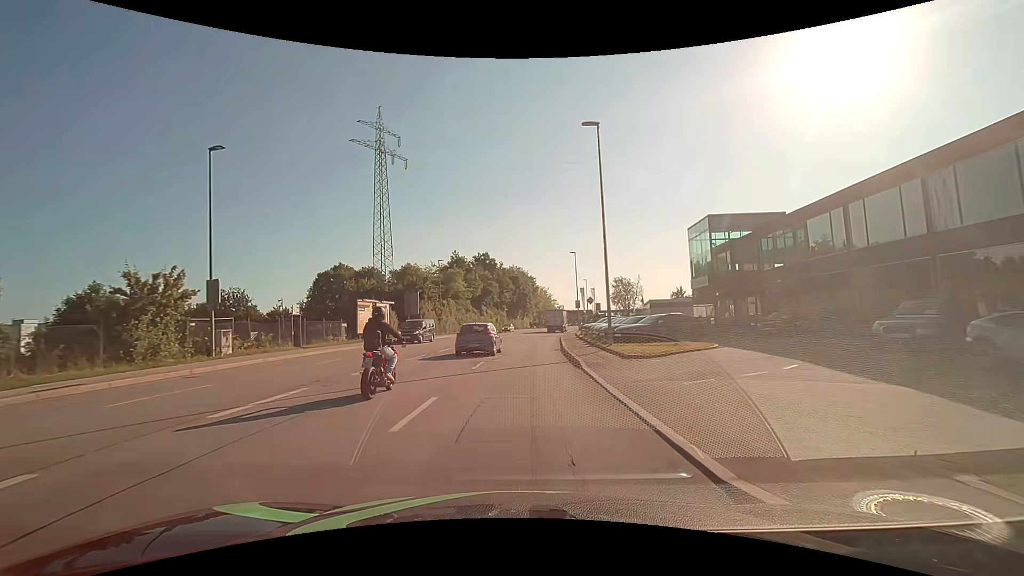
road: tertiary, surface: asphalt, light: Day
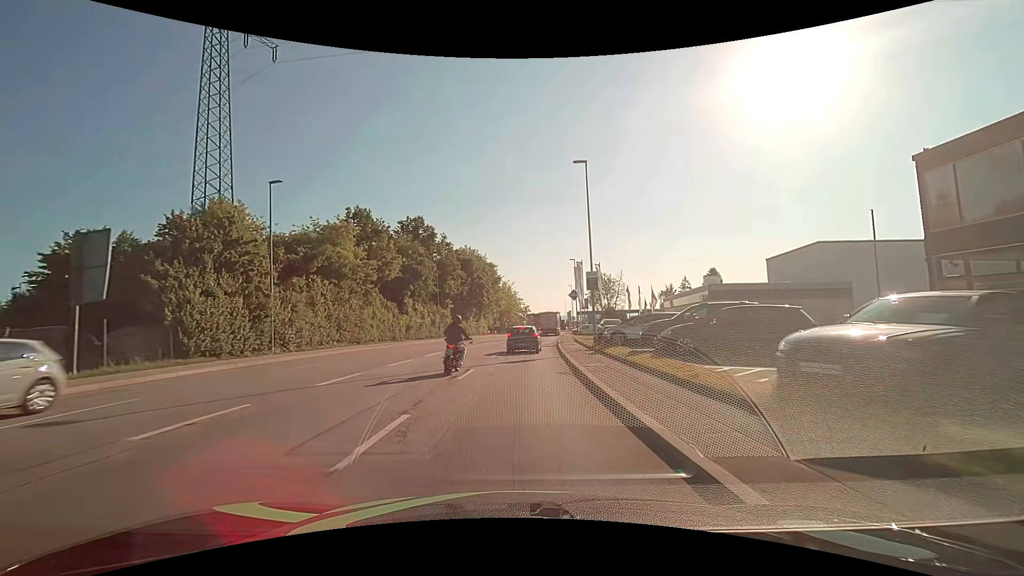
(+1.5, +38.0) m; +4°
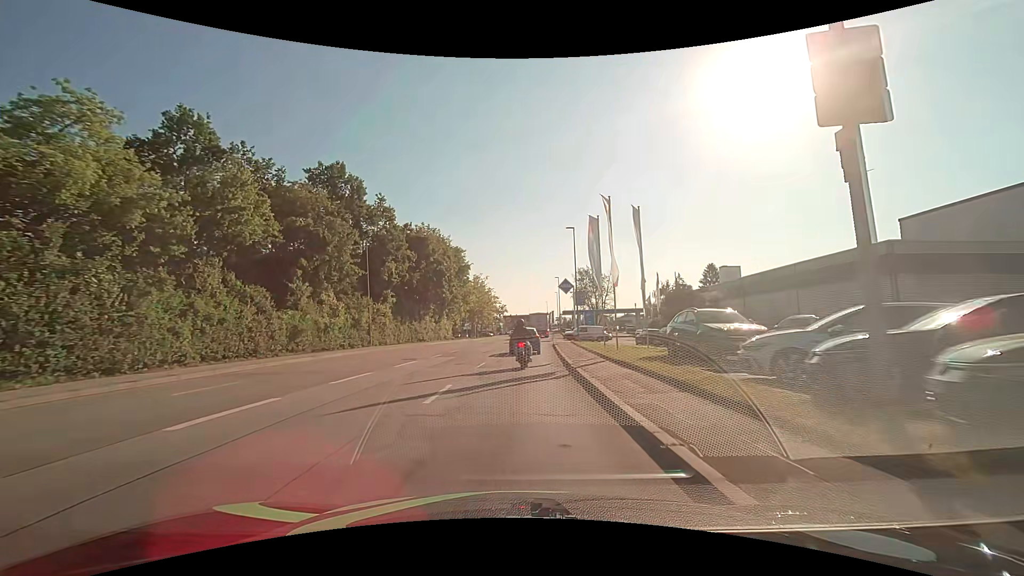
(+0.5, +22.8) m; +3°
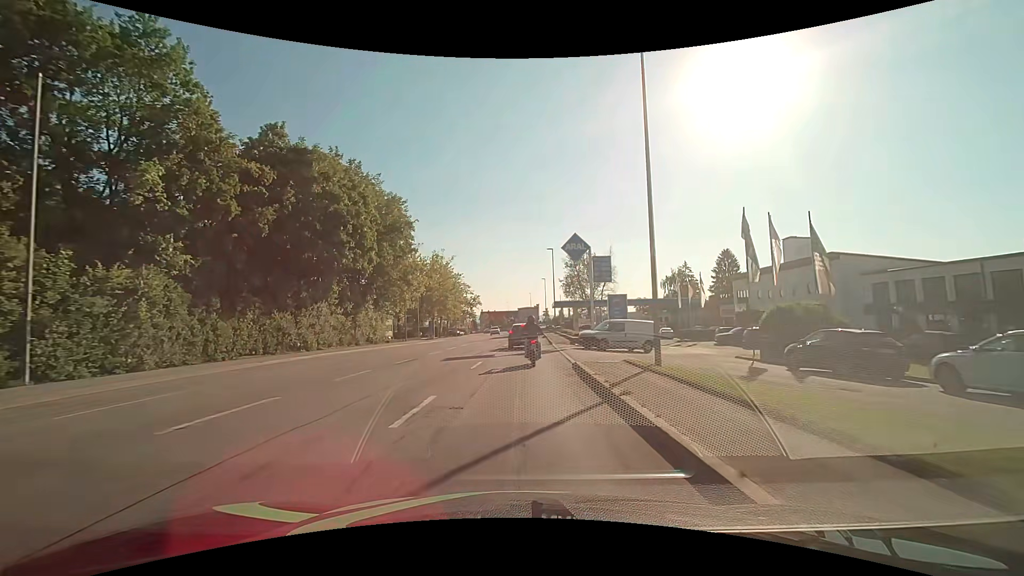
(+0.5, +29.7) m; +2°
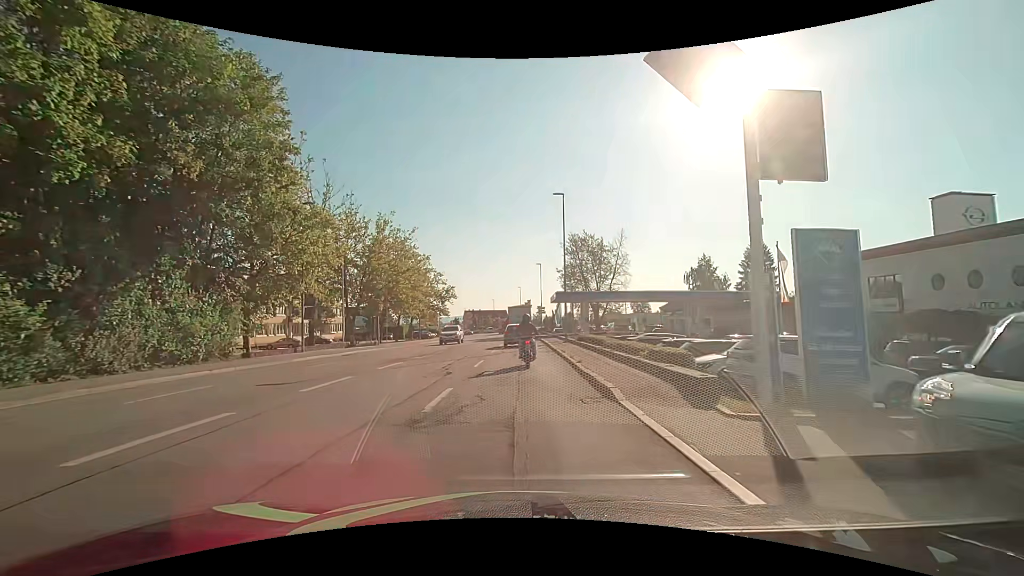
(+0.2, +25.2) m; +2°
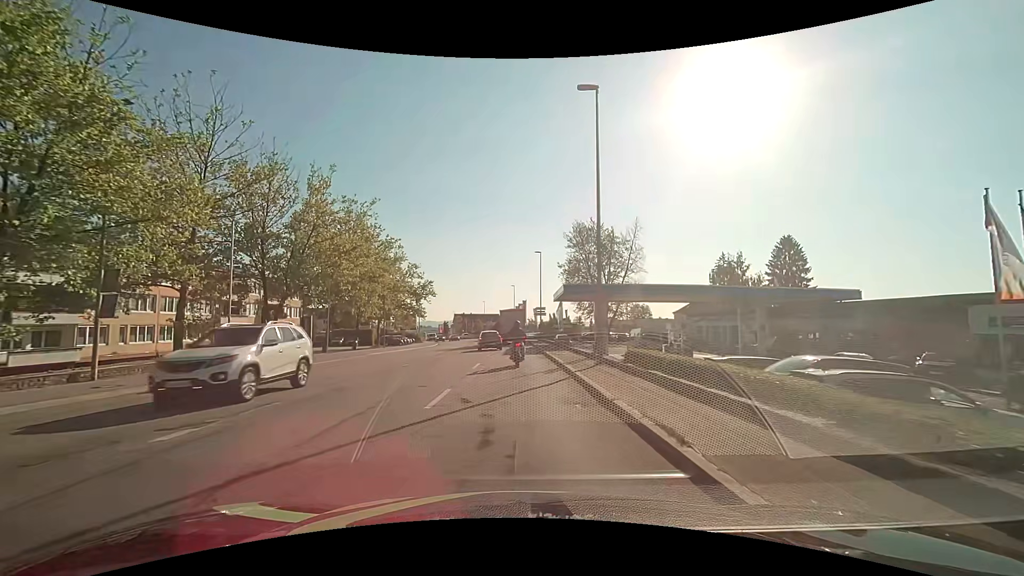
(-0.1, +16.0) m; 0°
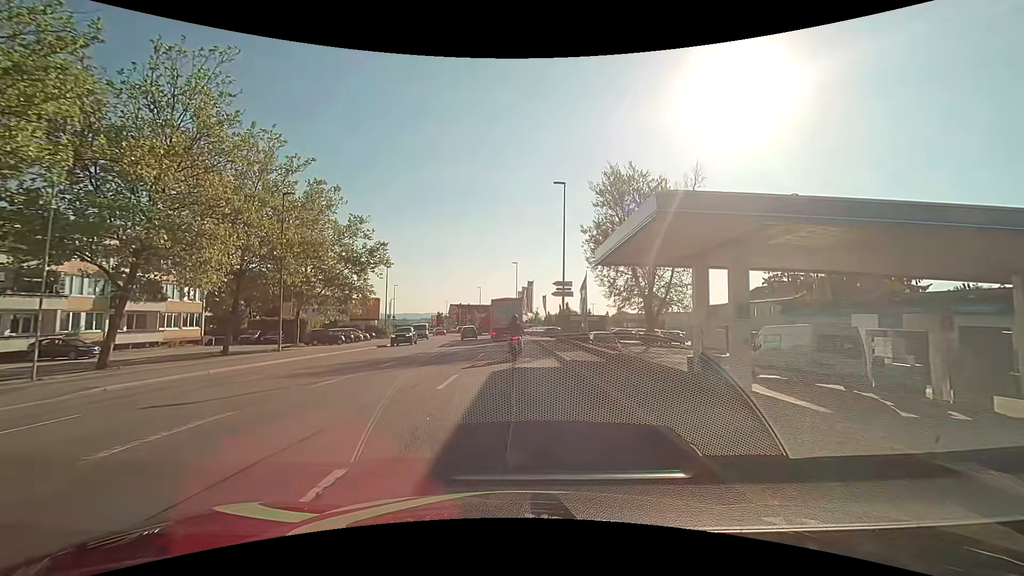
(+0.1, +25.5) m; 0°
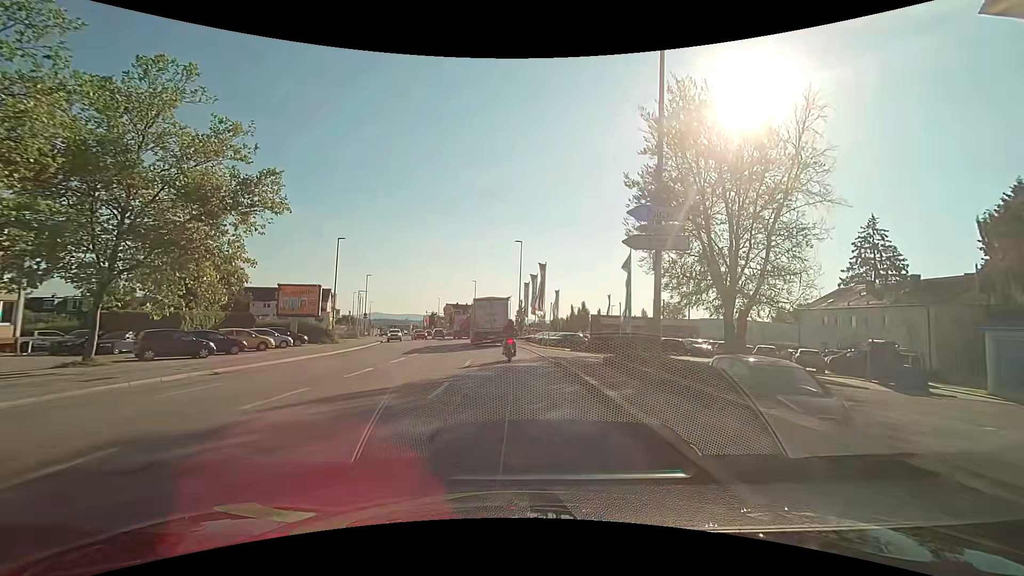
(-0.1, +20.4) m; 0°
(0, +10) (0, +20) (-1, +30) (-2, +40) (-3, +50) (-4, +60) (-6, +70) (-9, +79) (-11, +89) (-14, +99) m
